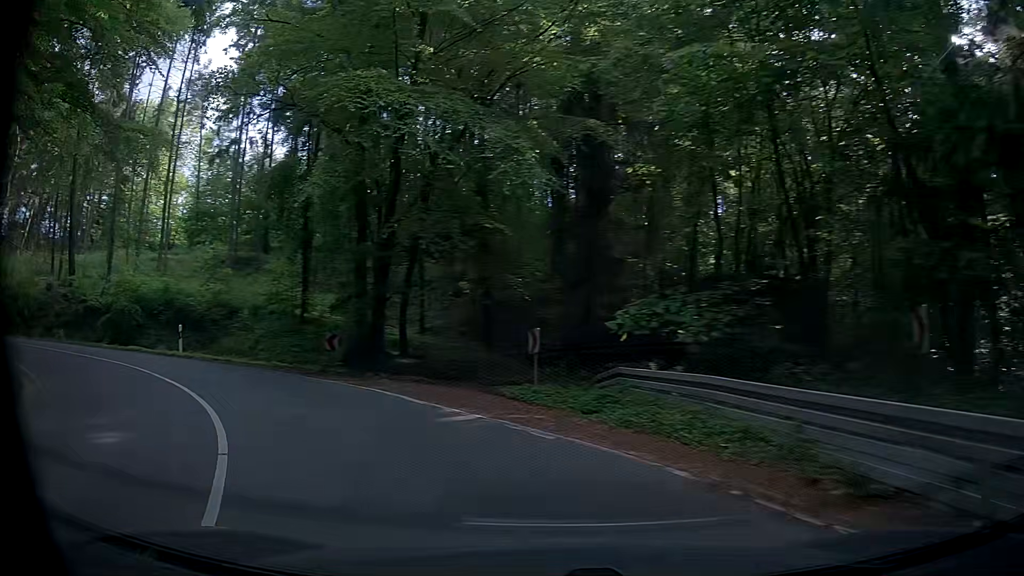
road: secondary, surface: asphalt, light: Day
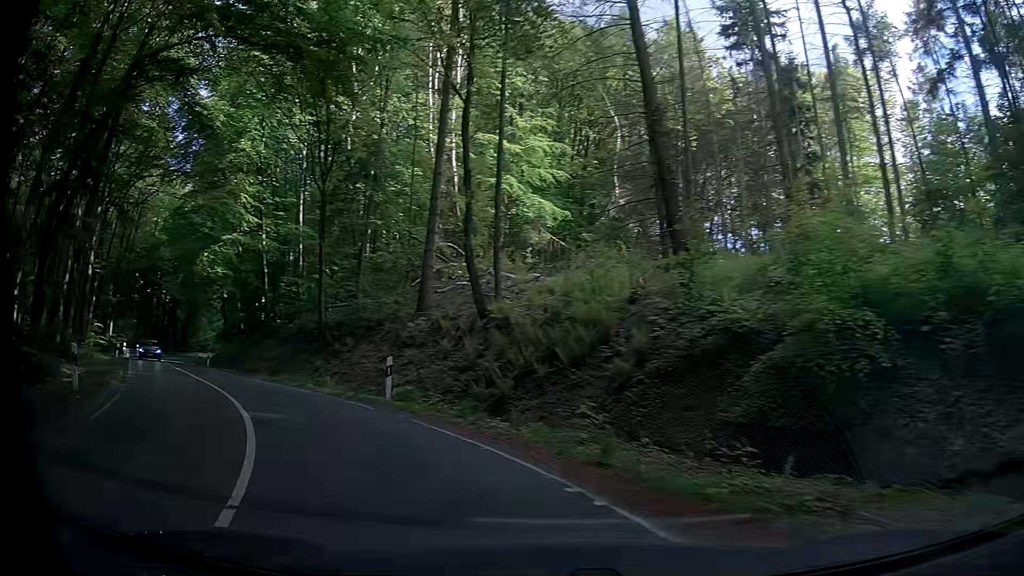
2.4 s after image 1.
(-11.8, +17.4) m; -66°
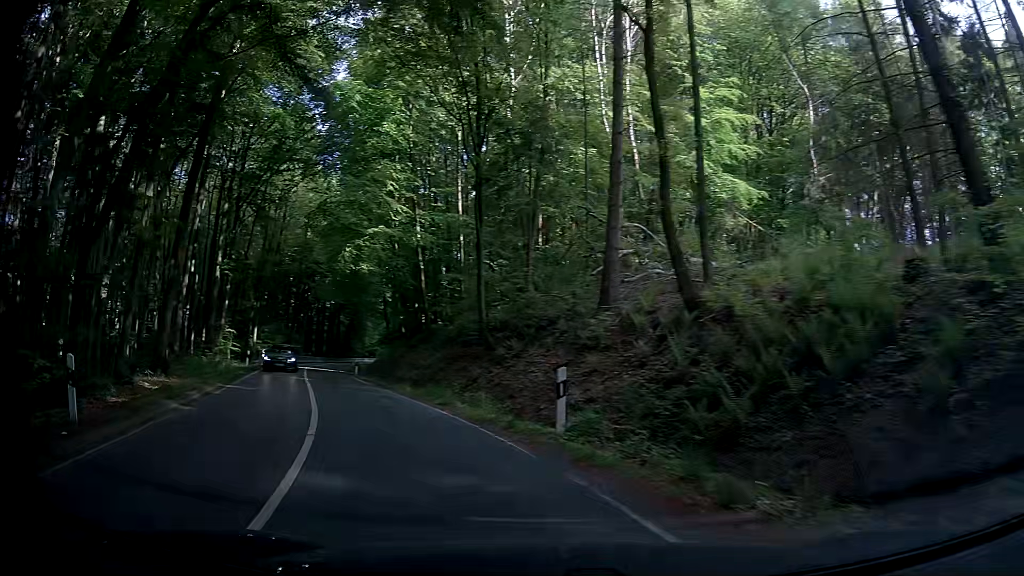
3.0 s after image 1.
(-0.7, +5.6) m; -14°
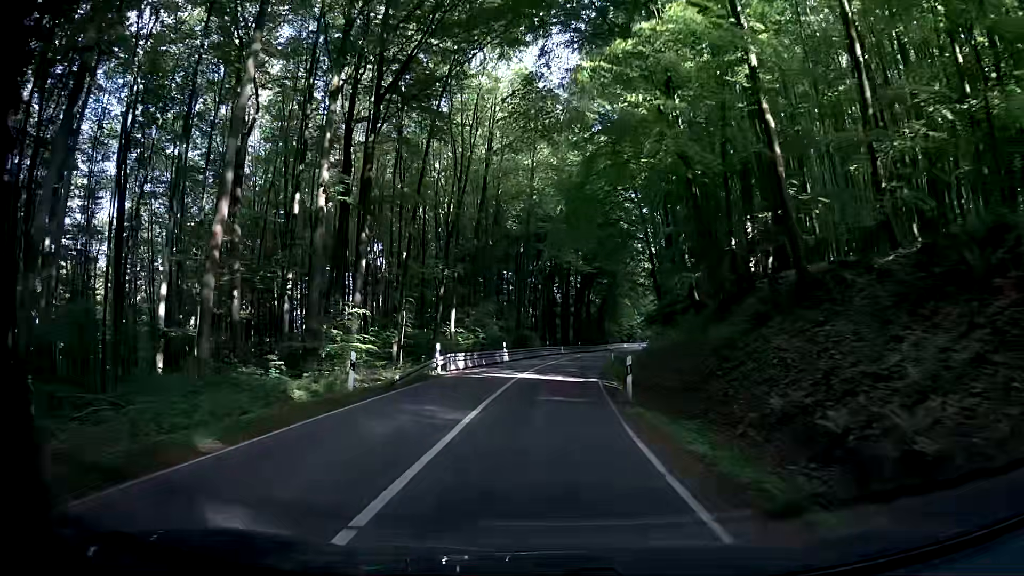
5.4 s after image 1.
(-8.3, +24.2) m; -27°
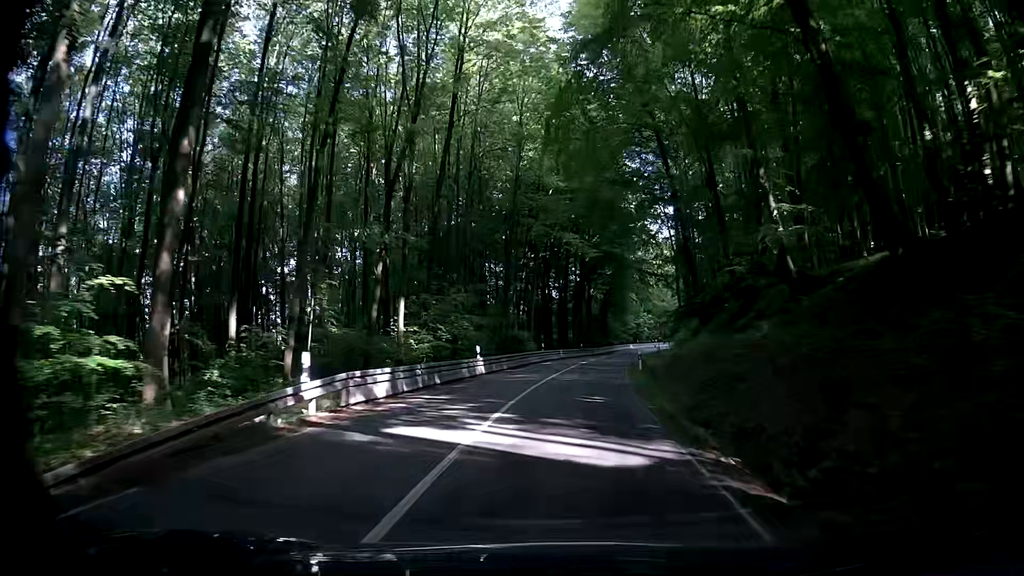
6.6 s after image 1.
(-0.4, +15.4) m; -3°
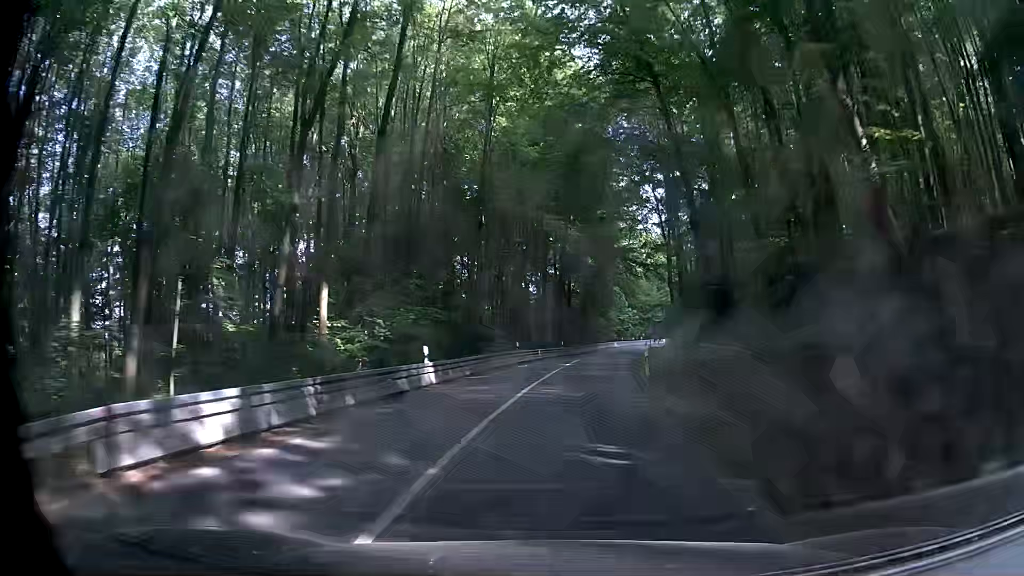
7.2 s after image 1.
(+0.5, +8.3) m; +6°
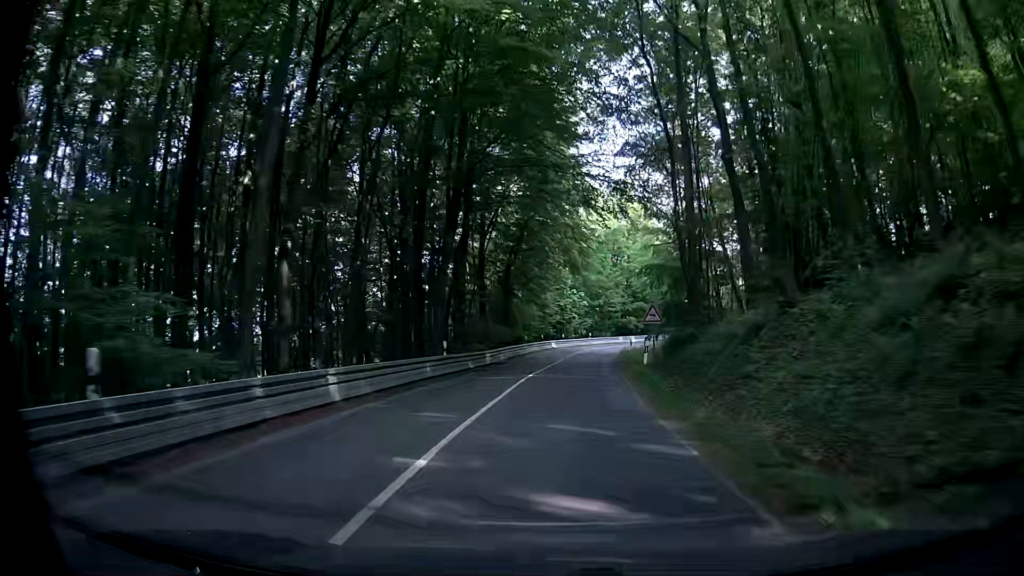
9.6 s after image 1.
(+1.4, +36.2) m; +4°
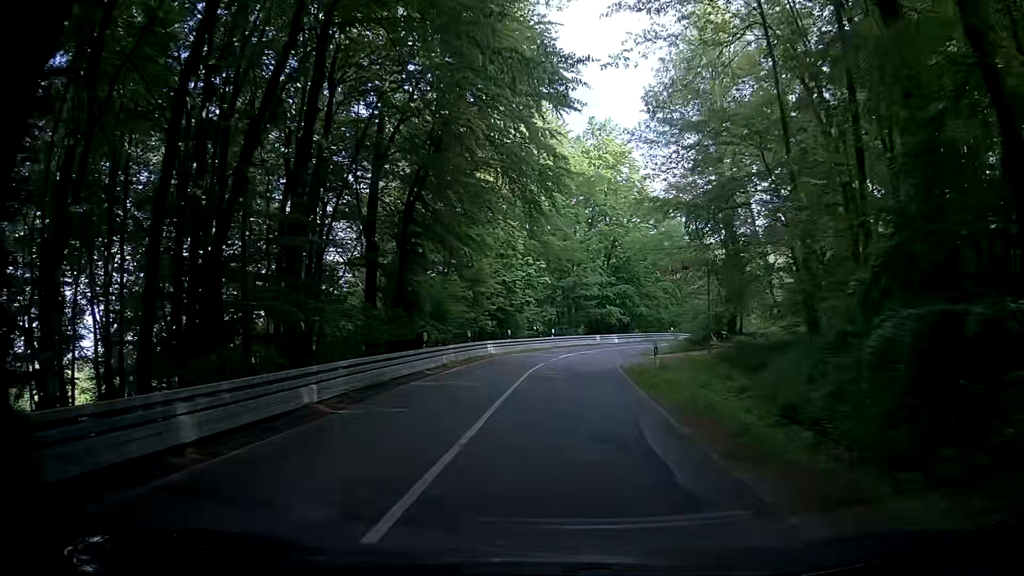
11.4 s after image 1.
(+0.9, +26.7) m; +5°
(0, +10) (+1, +20) (+2, +30) (+4, +40) (+7, +49) (+13, +57) (+20, +64) (+29, +69) (+37, +74) (+46, +79) m
